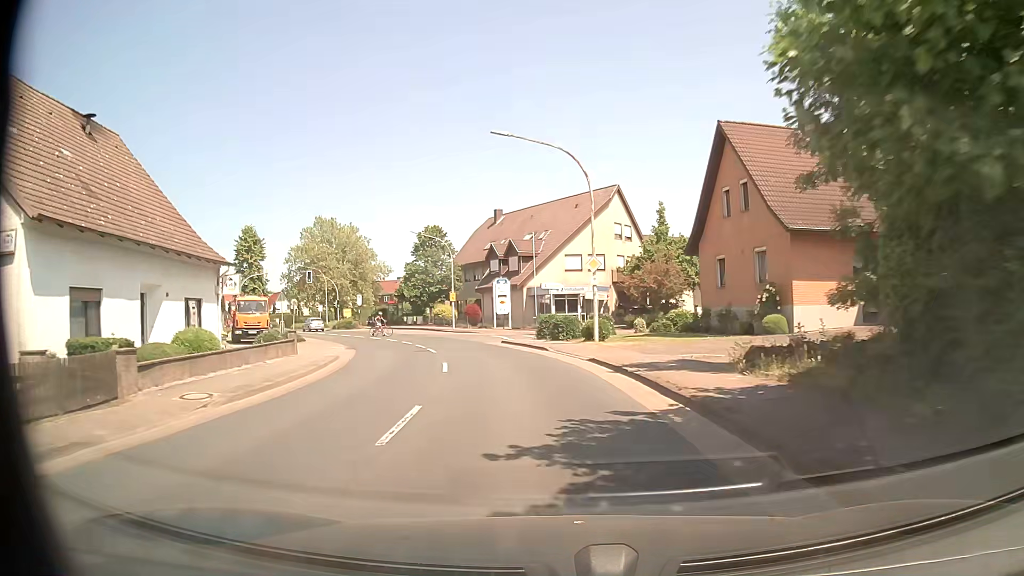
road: primary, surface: asphalt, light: Day
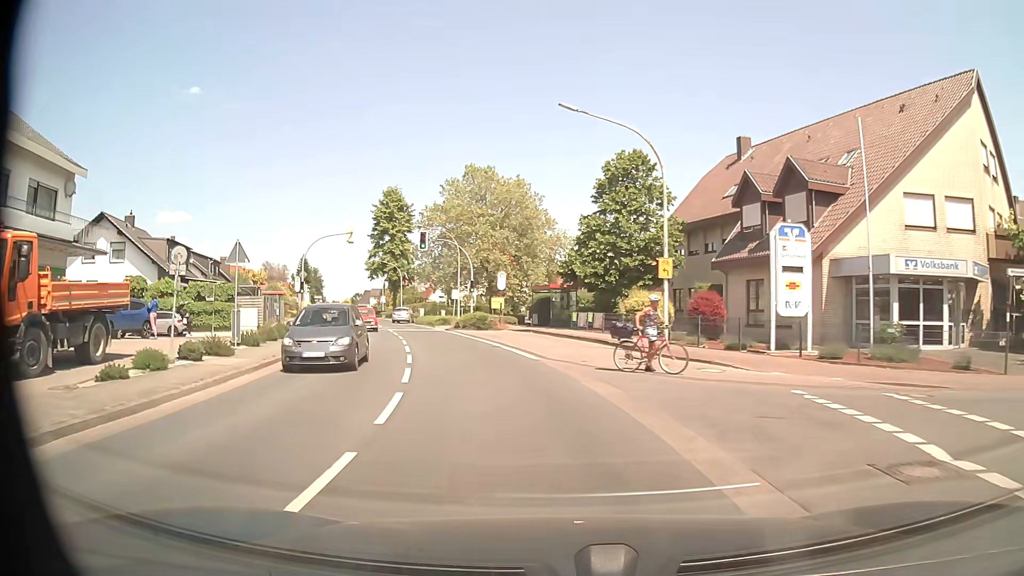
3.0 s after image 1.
(-4.3, +31.3) m; -18°
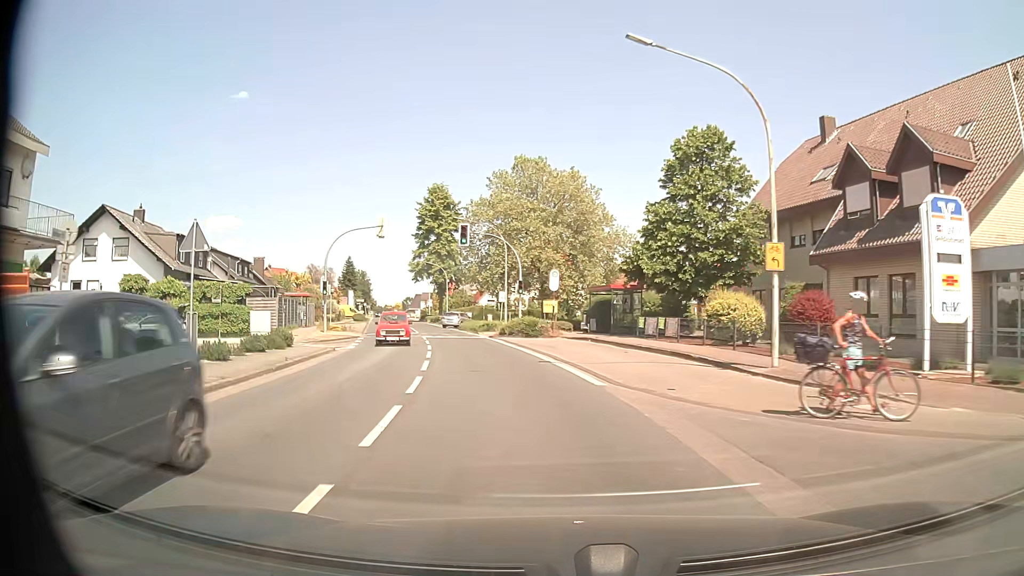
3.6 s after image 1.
(-0.2, +6.1) m; -4°
(-1, +10) (-2, +20) (-4, +30) (-6, +39) (-9, +49) (-11, +59) (-14, +68) (-16, +78) (-19, +88) (-22, +97) m
